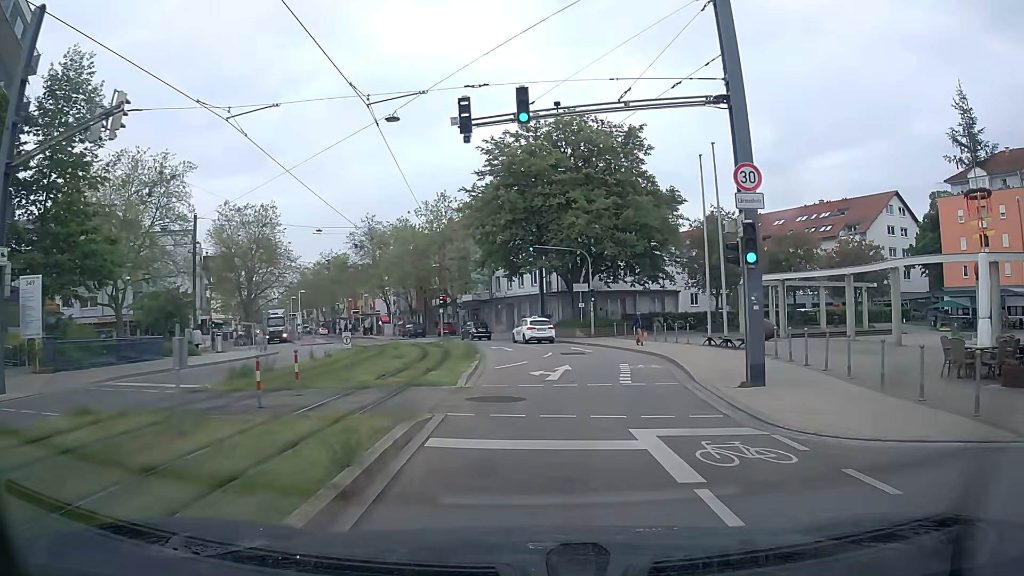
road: tertiary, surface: asphalt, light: Day
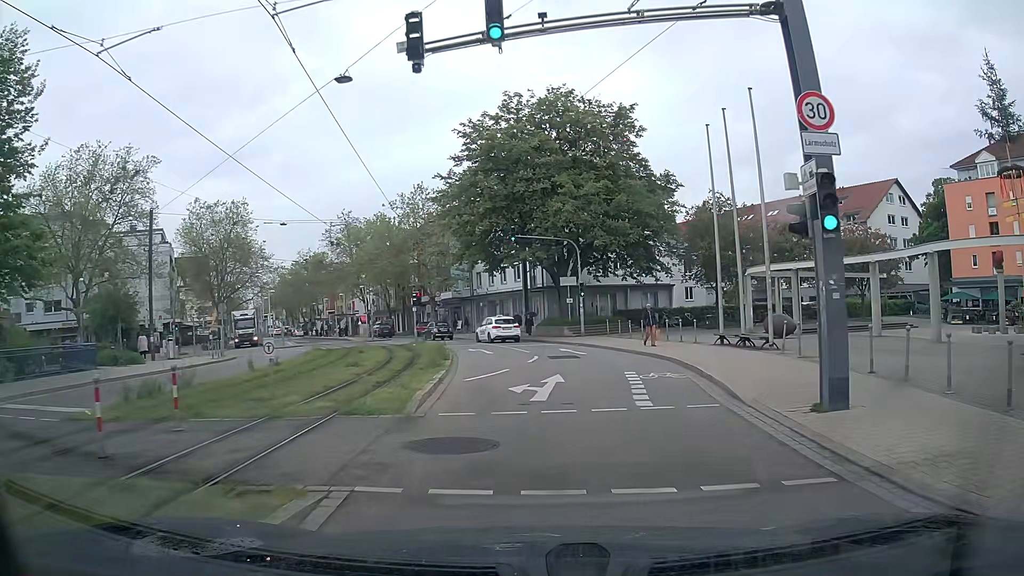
(+0.1, +4.3) m; +2°
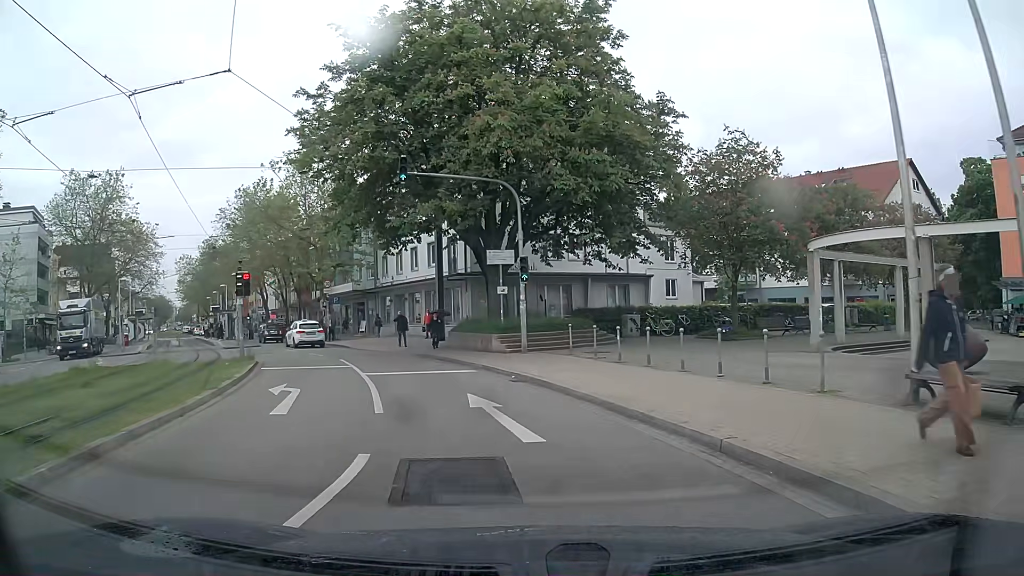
(+0.9, +17.0) m; +6°
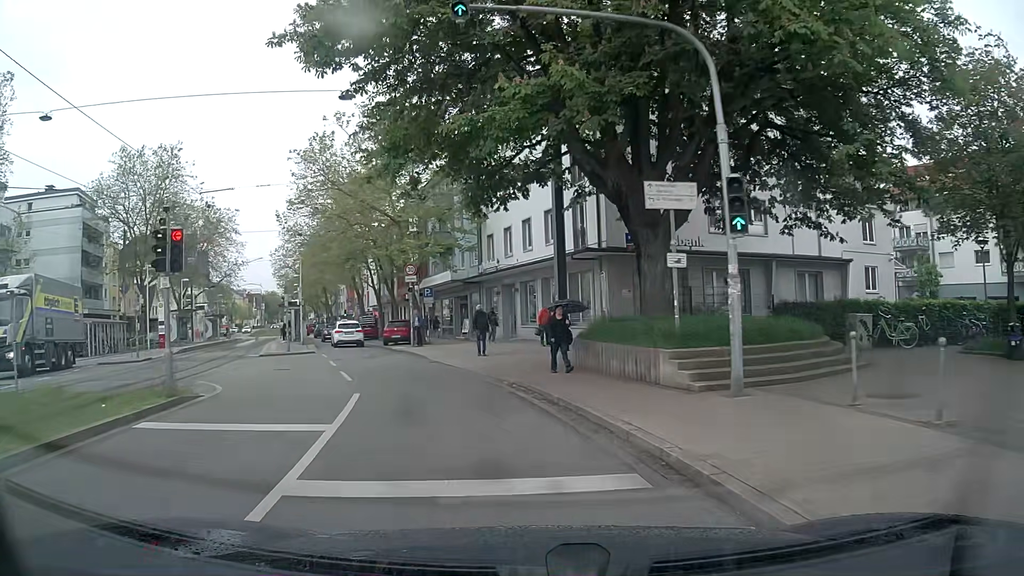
(-1.3, +12.1) m; -12°
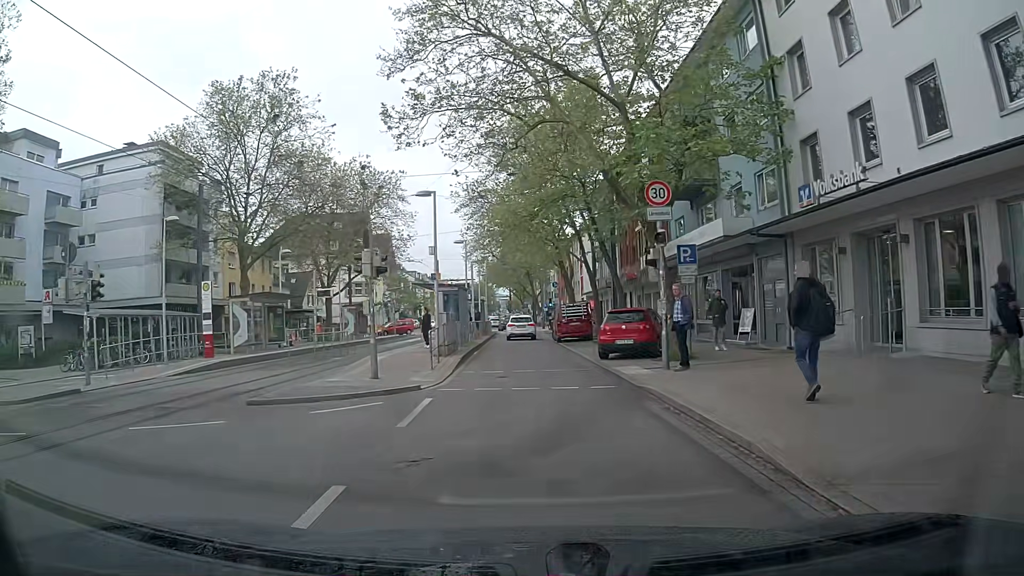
(-3.6, +19.3) m; -17°
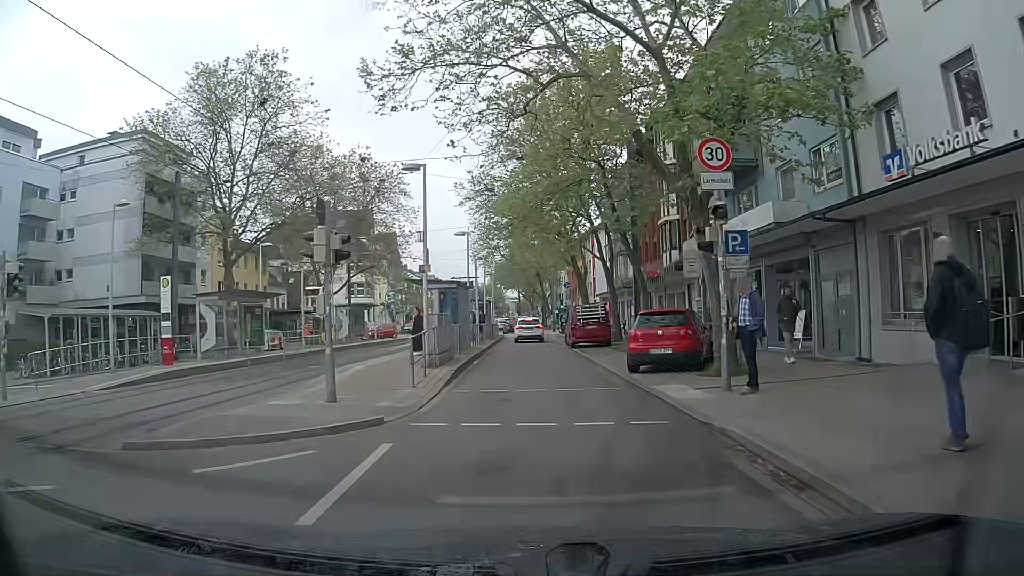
(-0.1, +4.0) m; -2°
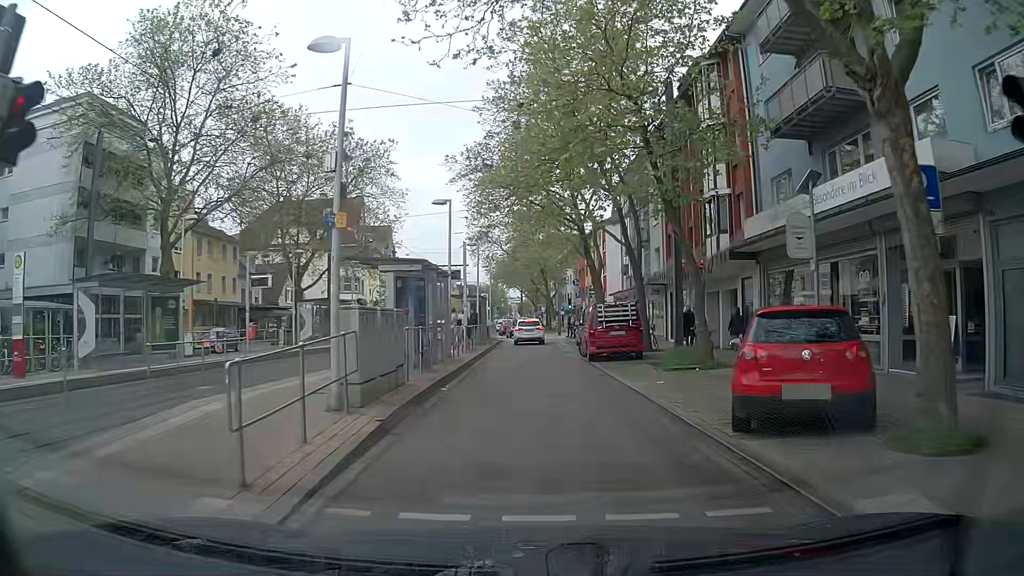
(0.0, +8.2) m; +1°
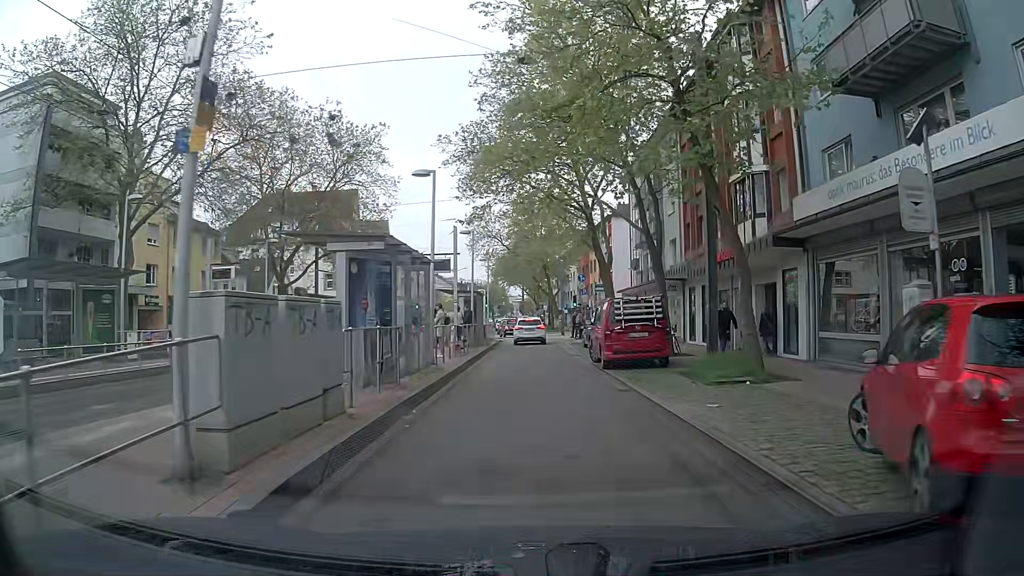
(-0.1, +4.1) m; -2°
